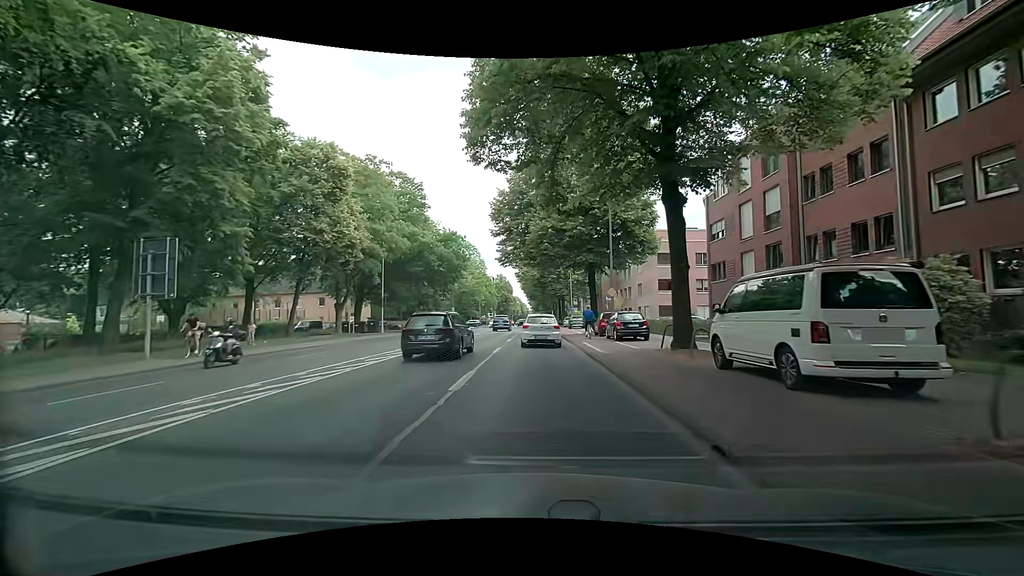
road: secondary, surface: asphalt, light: Day
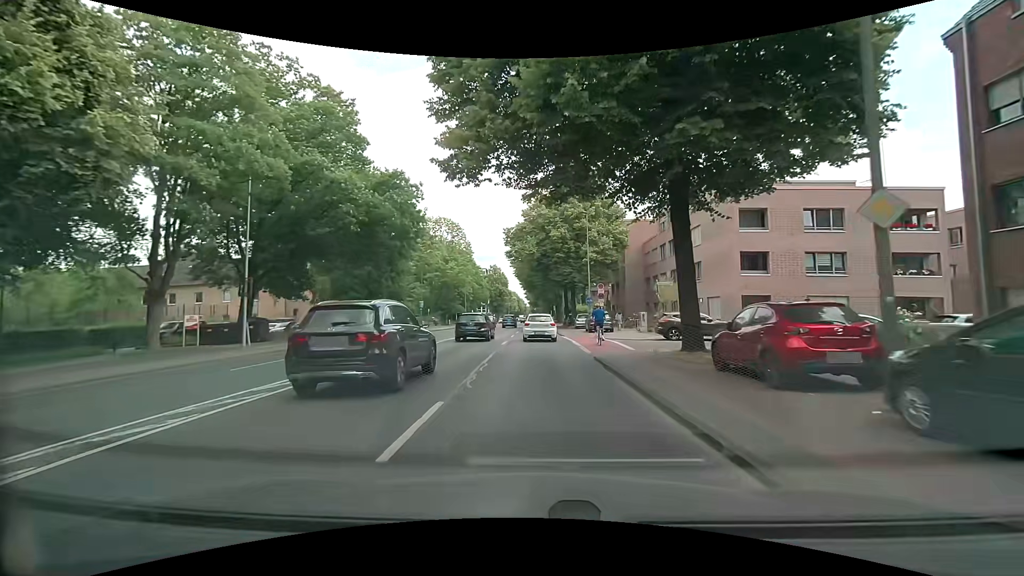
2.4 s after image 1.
(-0.6, +22.8) m; -1°
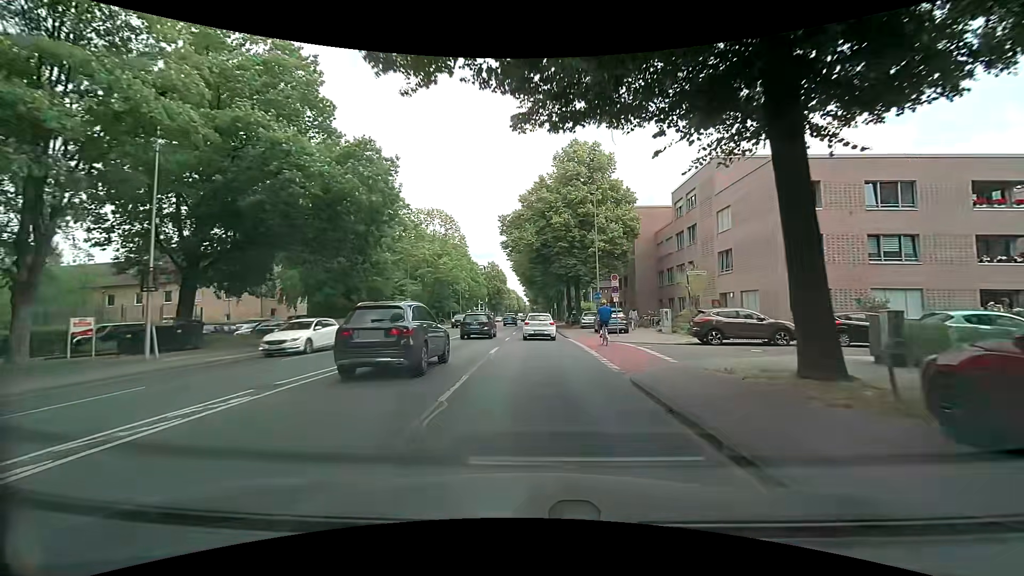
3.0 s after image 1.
(0.0, +6.3) m; -1°
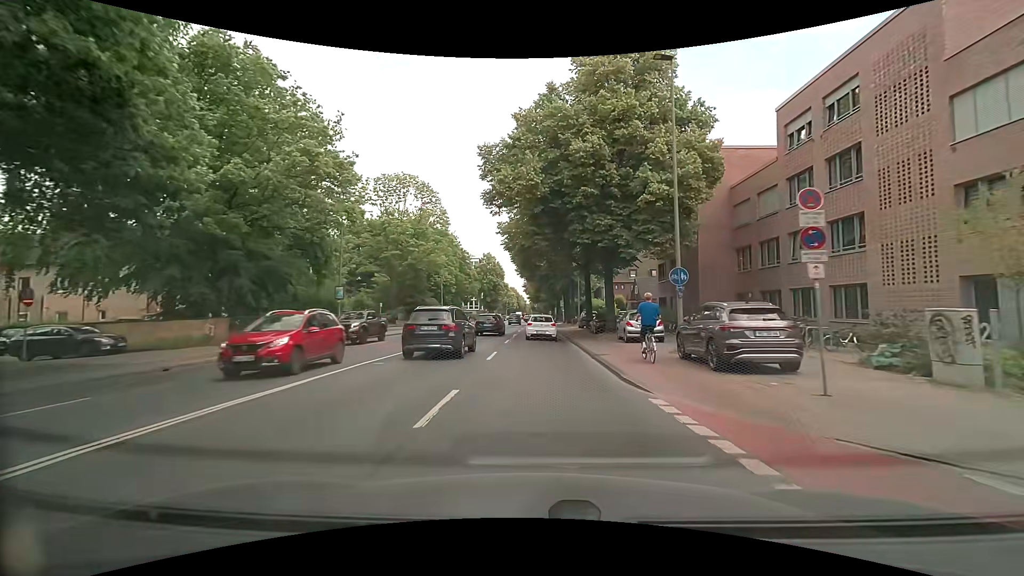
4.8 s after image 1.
(-0.1, +20.1) m; 0°
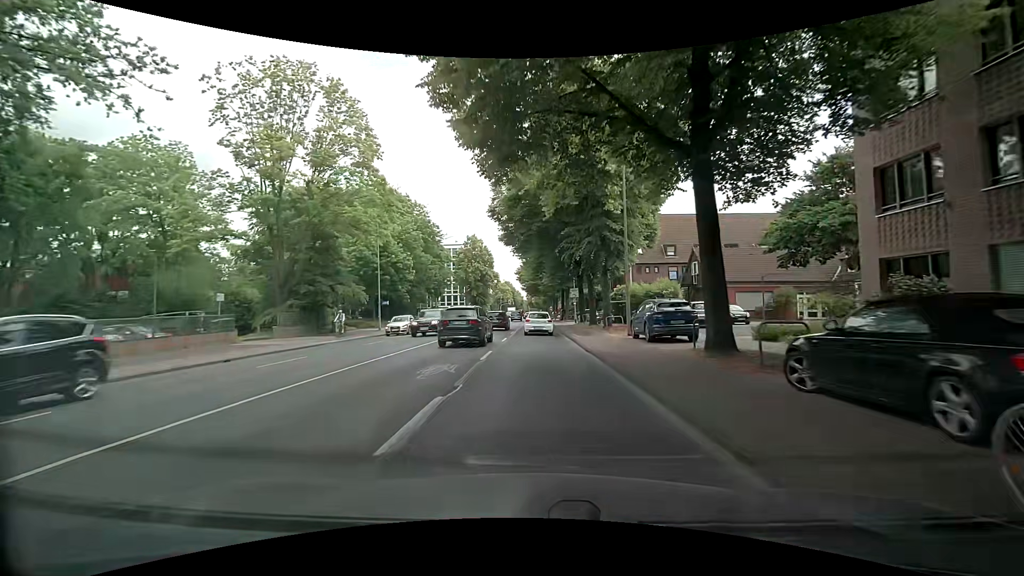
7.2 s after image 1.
(-0.1, +28.8) m; 0°
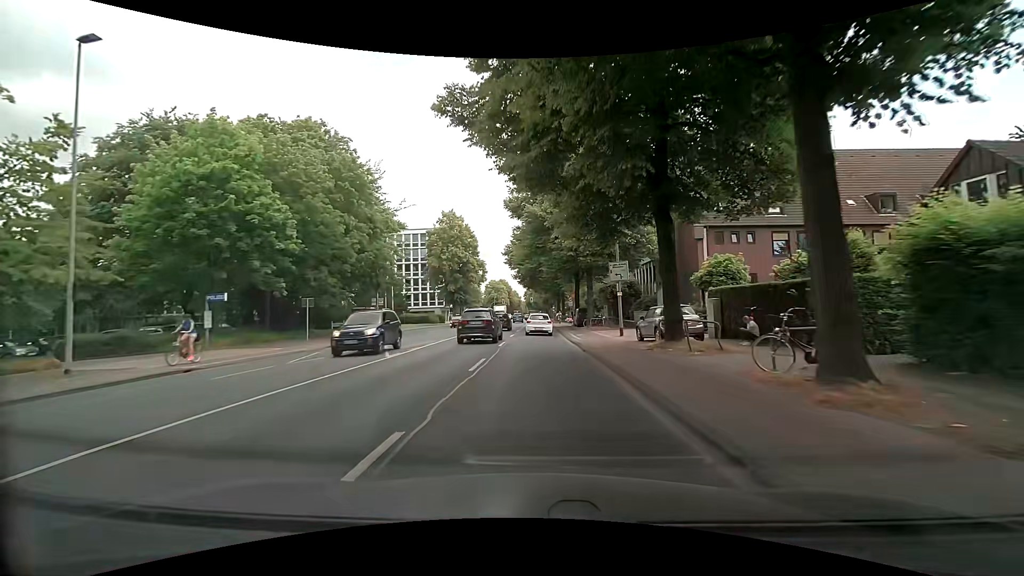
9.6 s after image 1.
(+0.1, +29.9) m; -1°
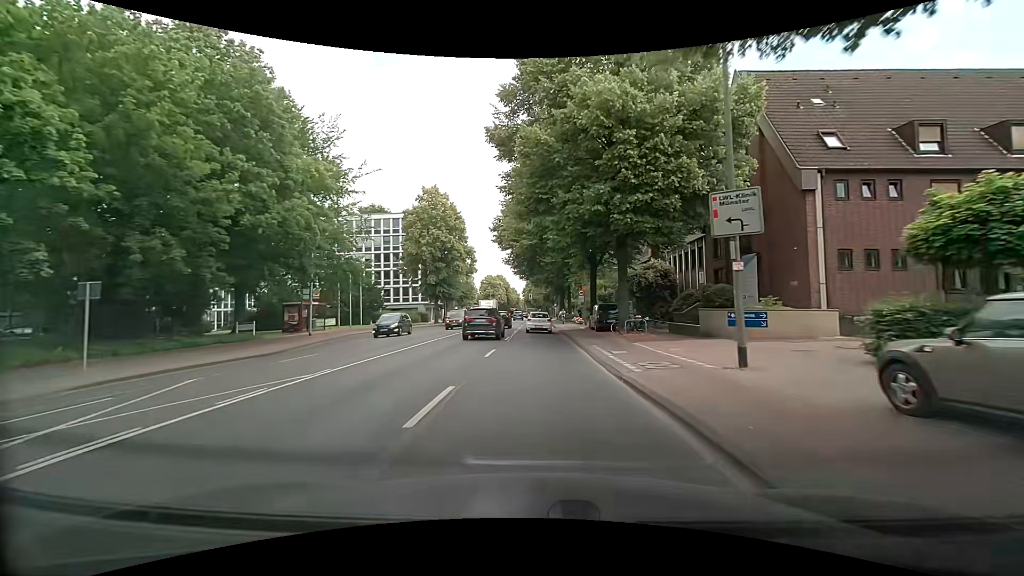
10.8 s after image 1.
(+0.5, +15.1) m; +2°
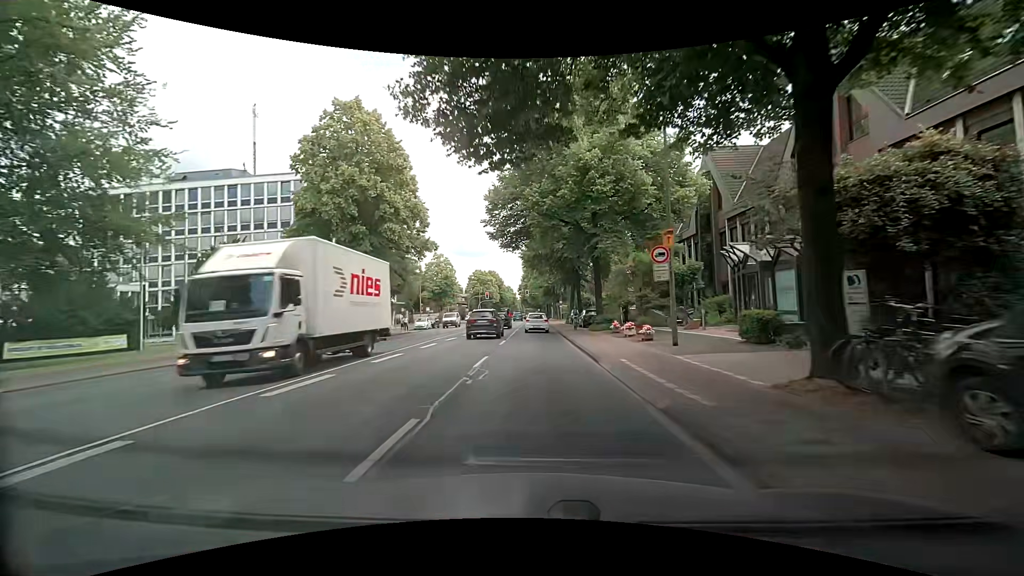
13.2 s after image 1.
(0.0, +30.4) m; 0°
(0, +10) (0, +20) (0, +30) (0, +40) (0, +50) (0, +60) (0, +70) (0, +80) (-1, +90) (-1, +100) m
